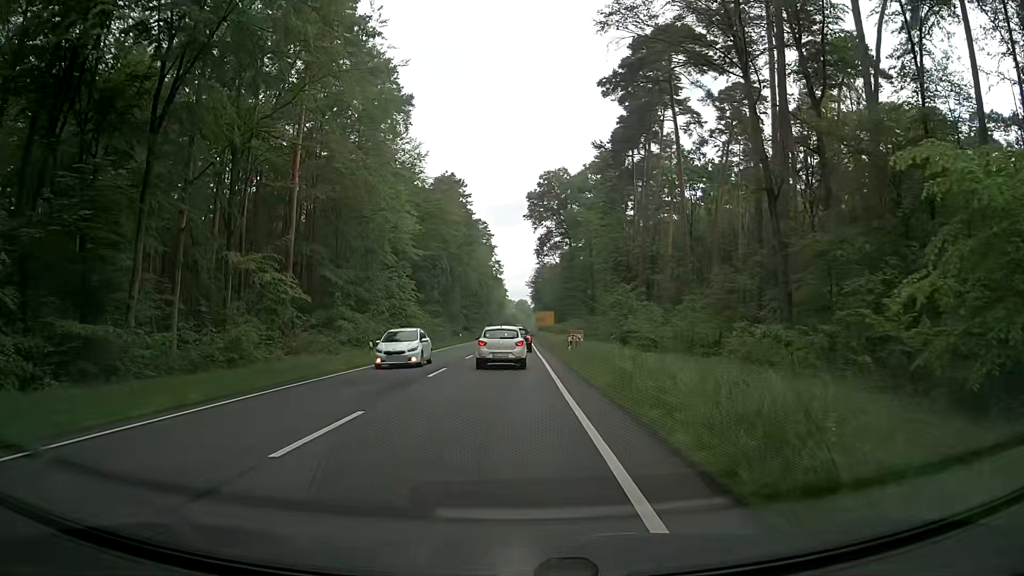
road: primary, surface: asphalt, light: Day
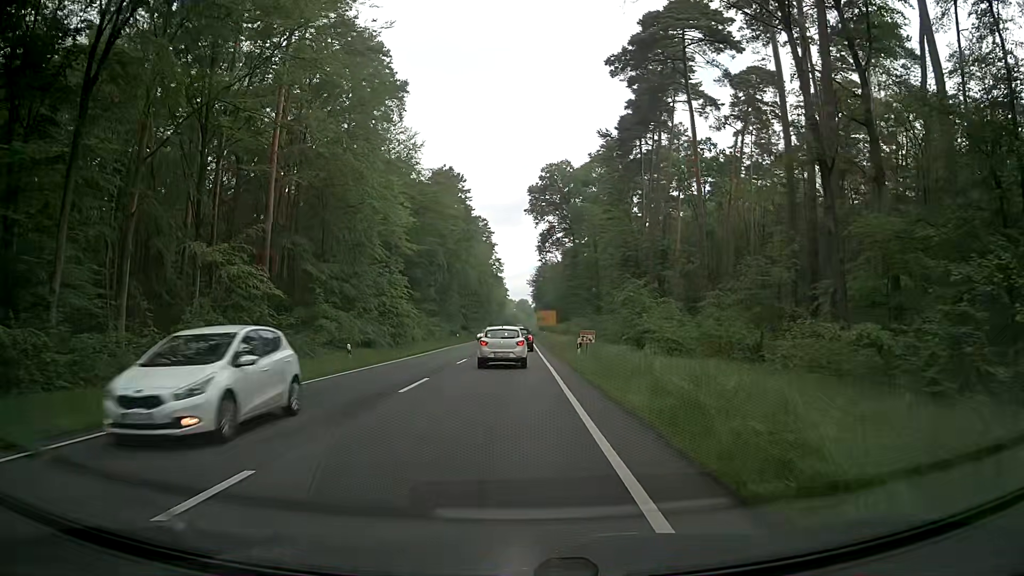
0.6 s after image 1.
(+0.1, +4.8) m; +1°
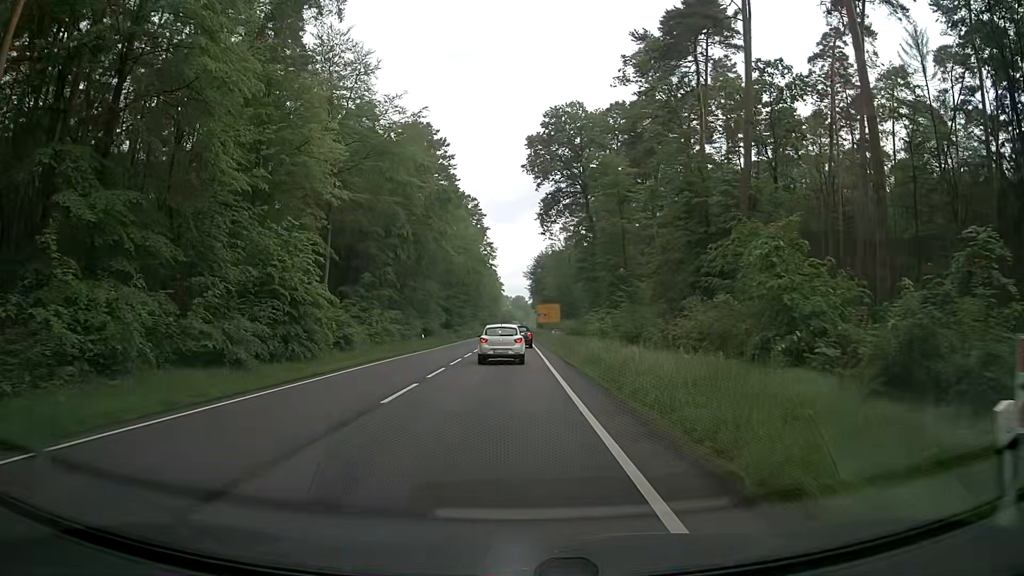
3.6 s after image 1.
(+0.2, +26.6) m; 0°
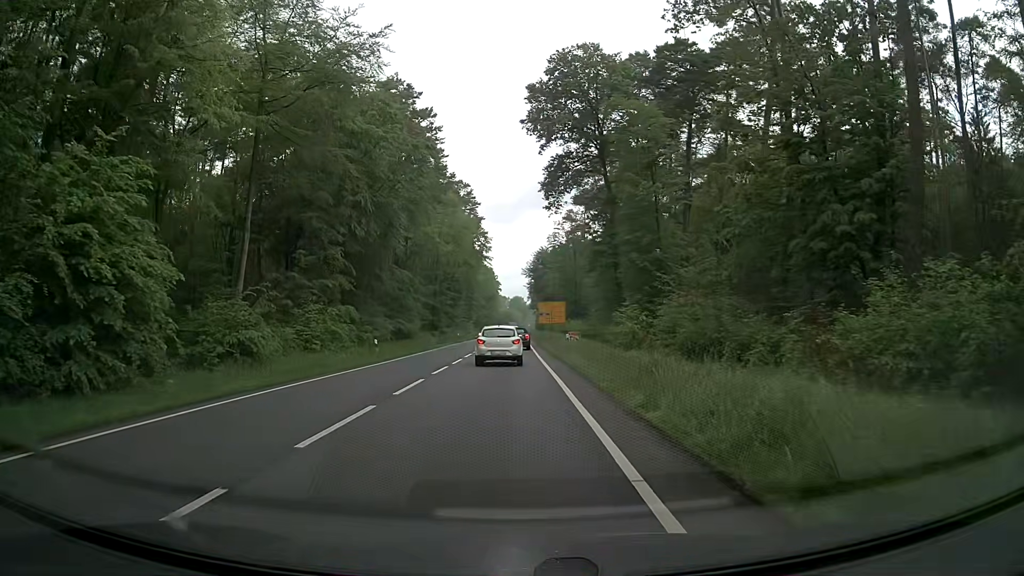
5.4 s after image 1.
(+0.2, +17.1) m; +1°
